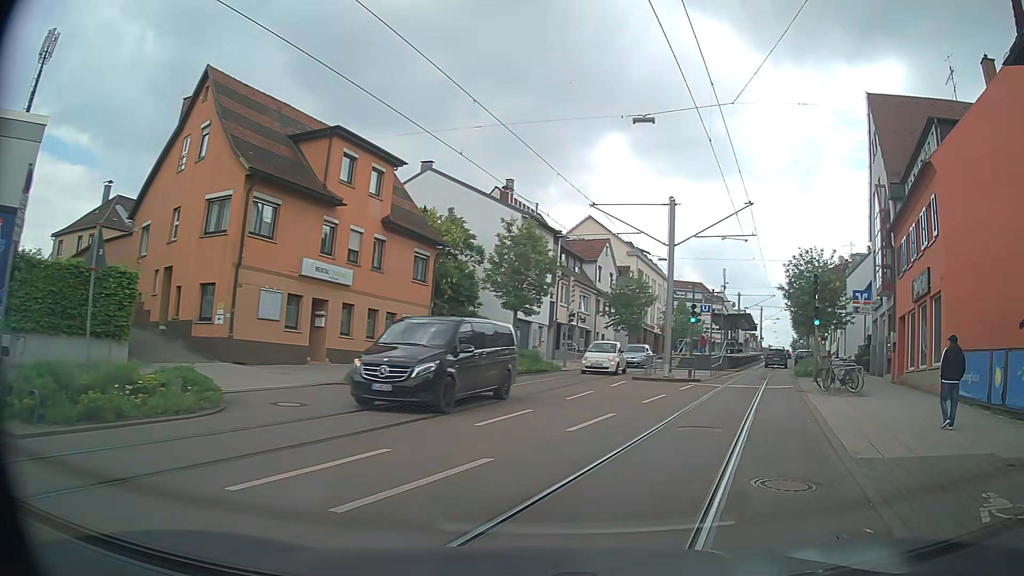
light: Day
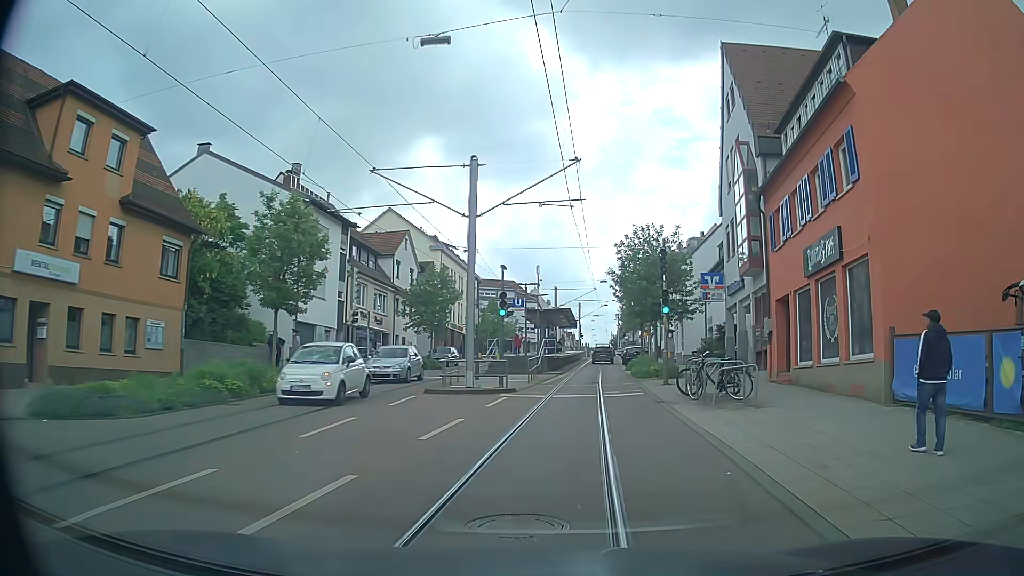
(+1.3, +6.4) m; +17°
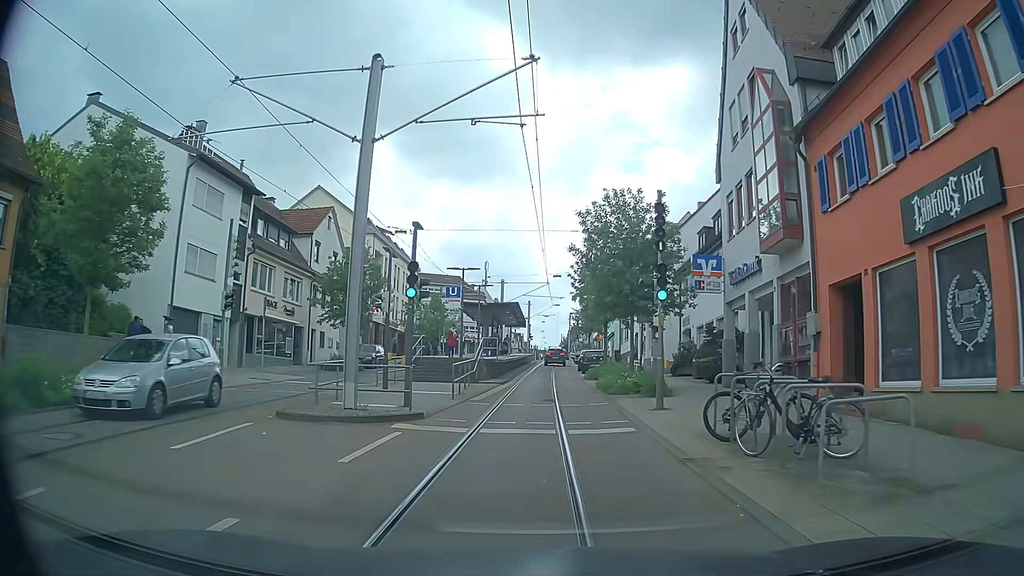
(+0.5, +8.0) m; +5°
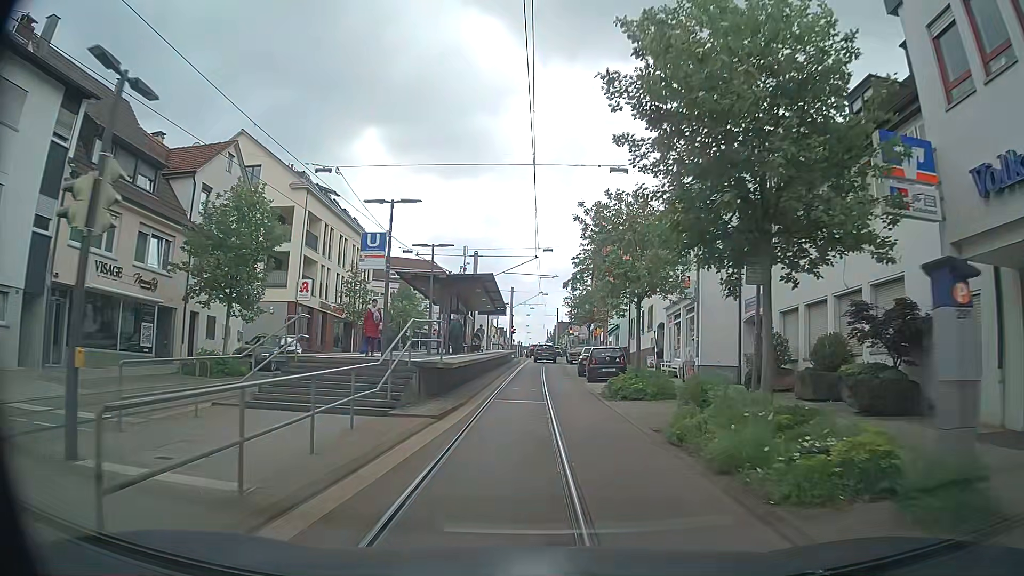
(+0.2, +14.3) m; +2°
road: tertiary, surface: asphalt
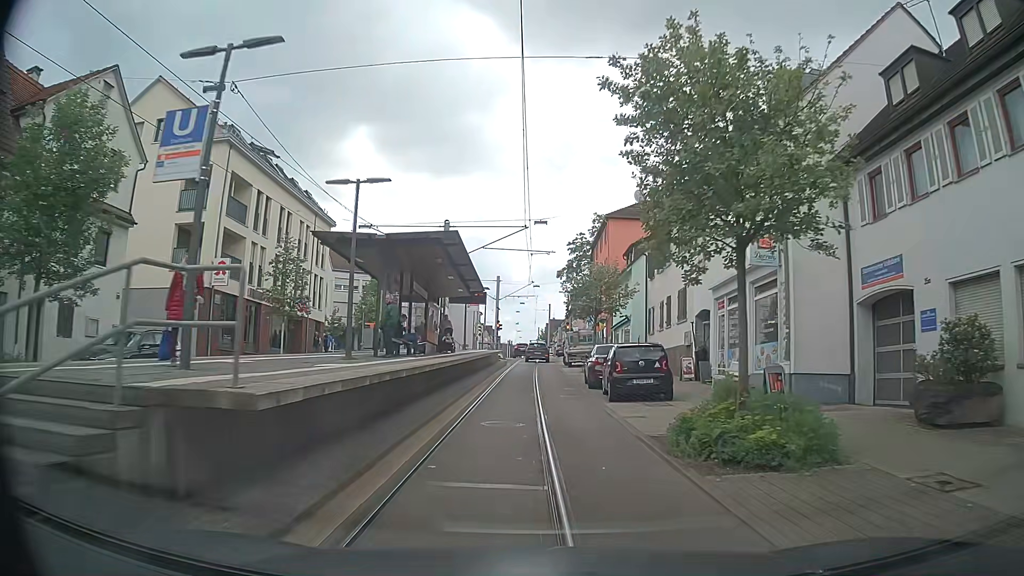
(+0.1, +10.4) m; +1°
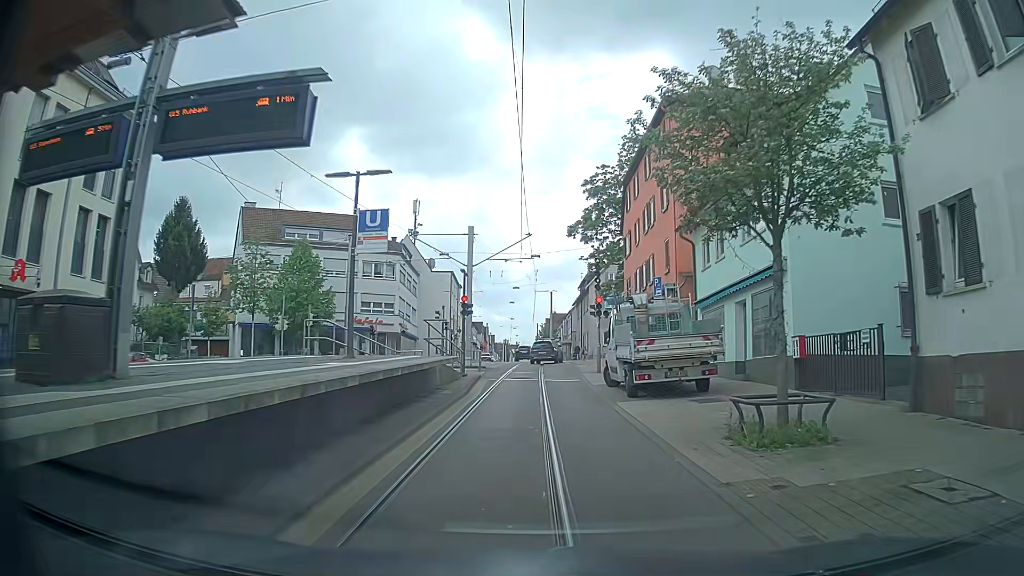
(-0.3, +25.7) m; +1°
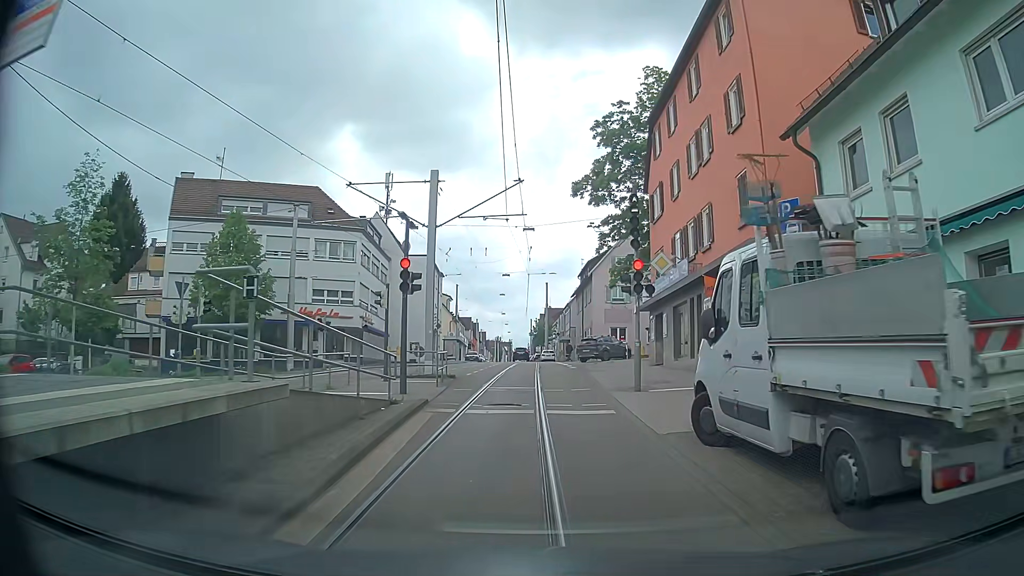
(-0.3, +11.4) m; -1°
